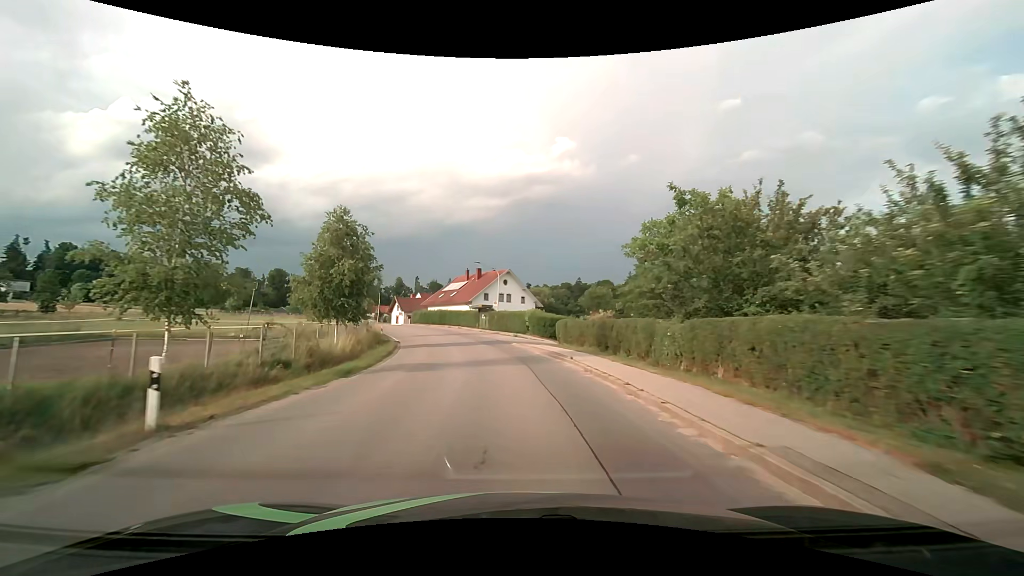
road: tertiary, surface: asphalt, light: Day
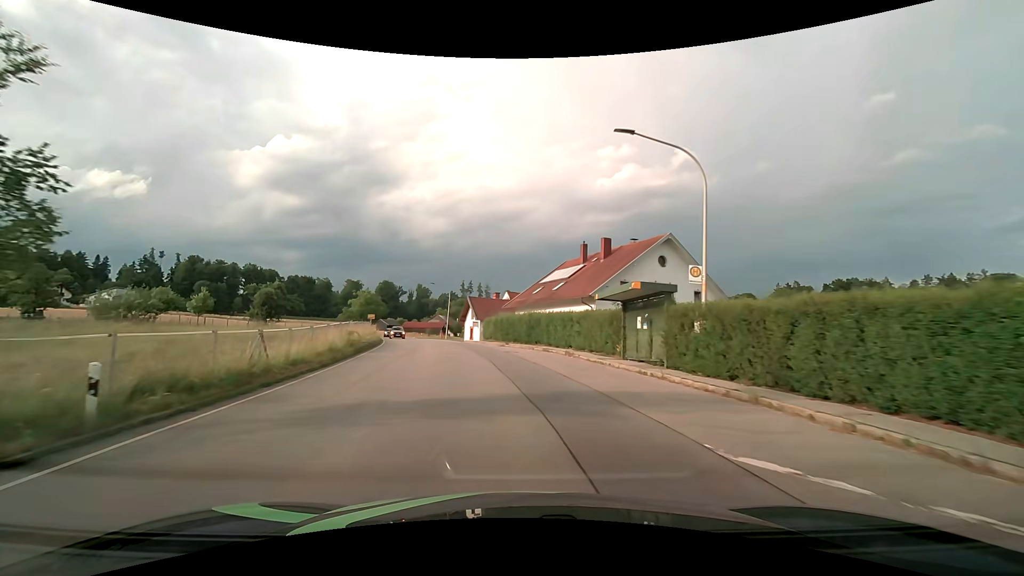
(-3.7, +38.3) m; -13°
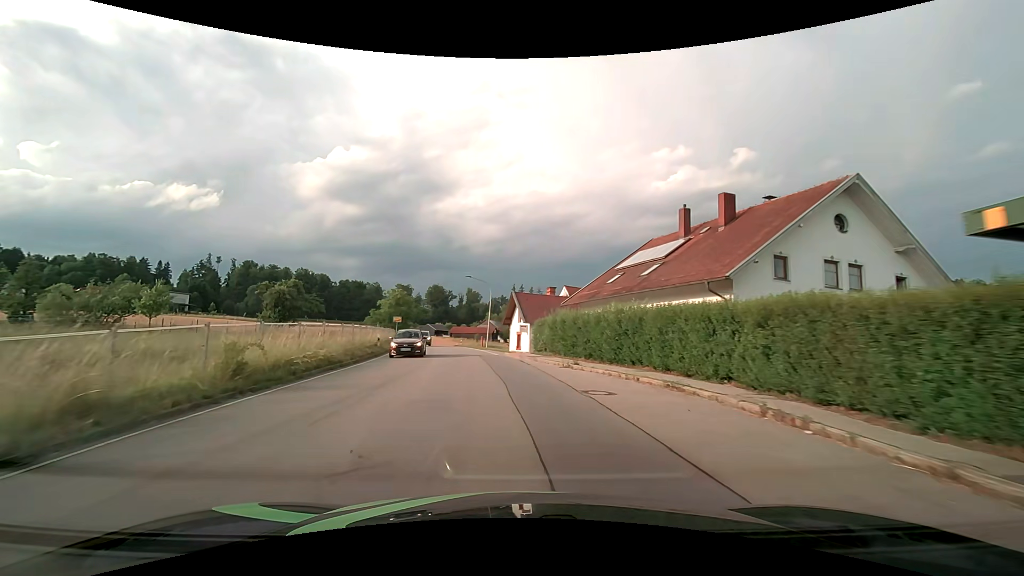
(-0.7, +15.2) m; -6°
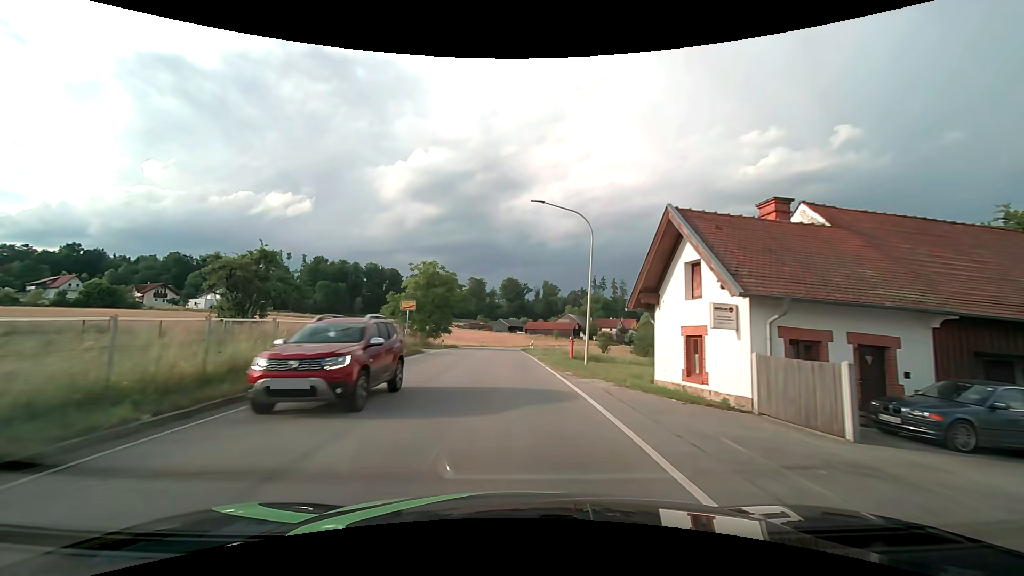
(-2.6, +29.8) m; -9°
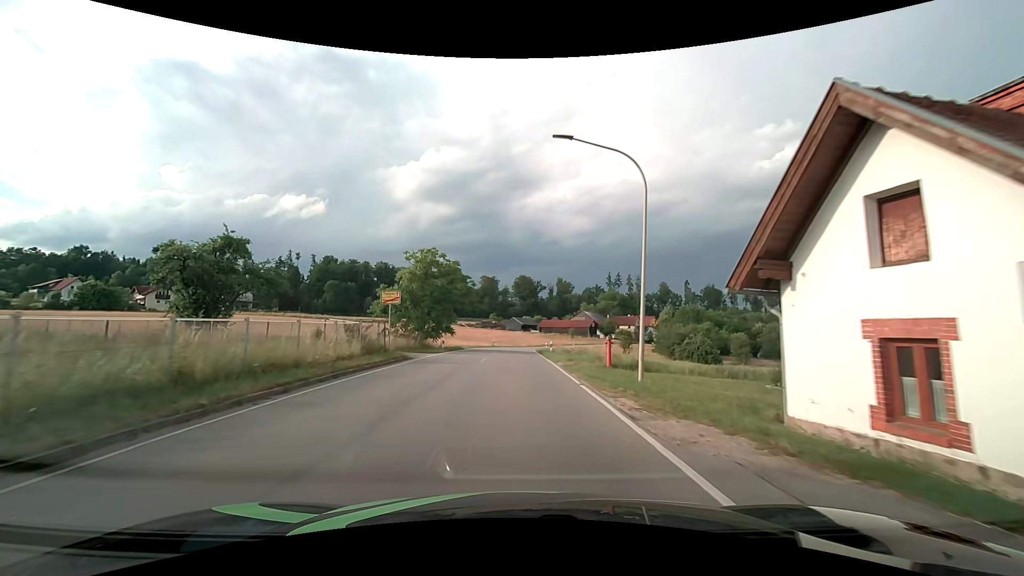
(-0.1, +7.6) m; -1°
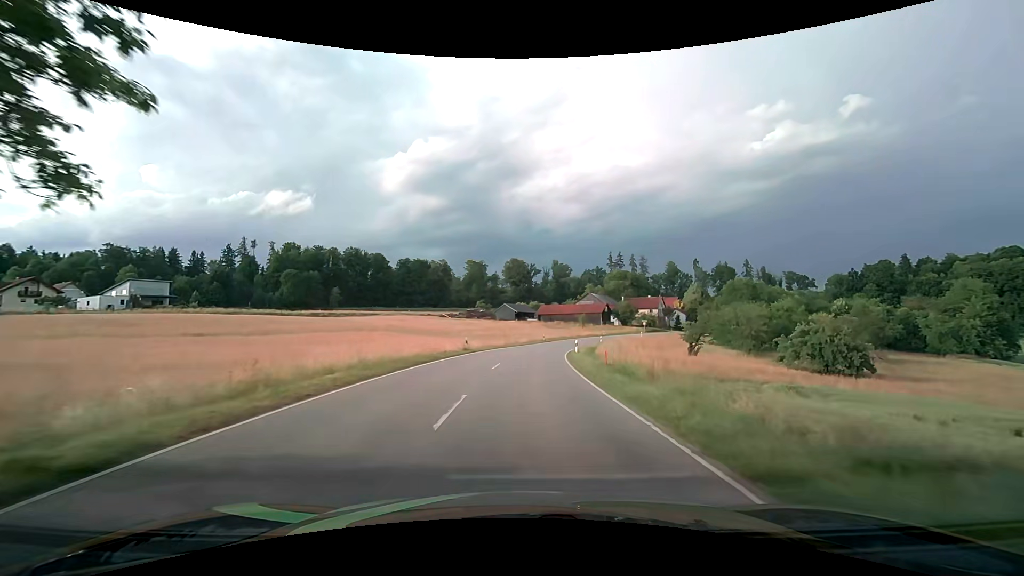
(-0.6, +39.7) m; +1°
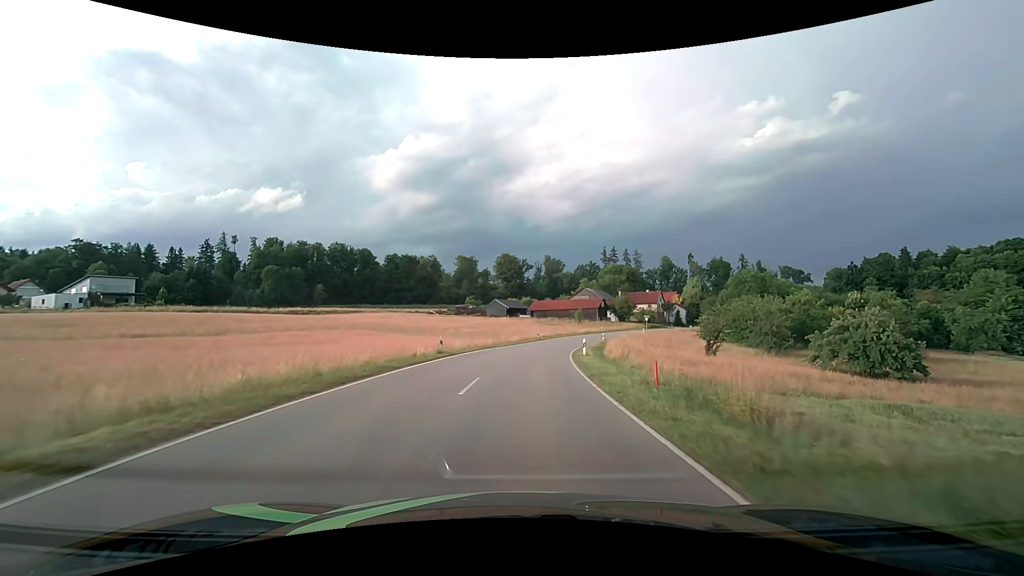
(+0.1, +8.3) m; +1°
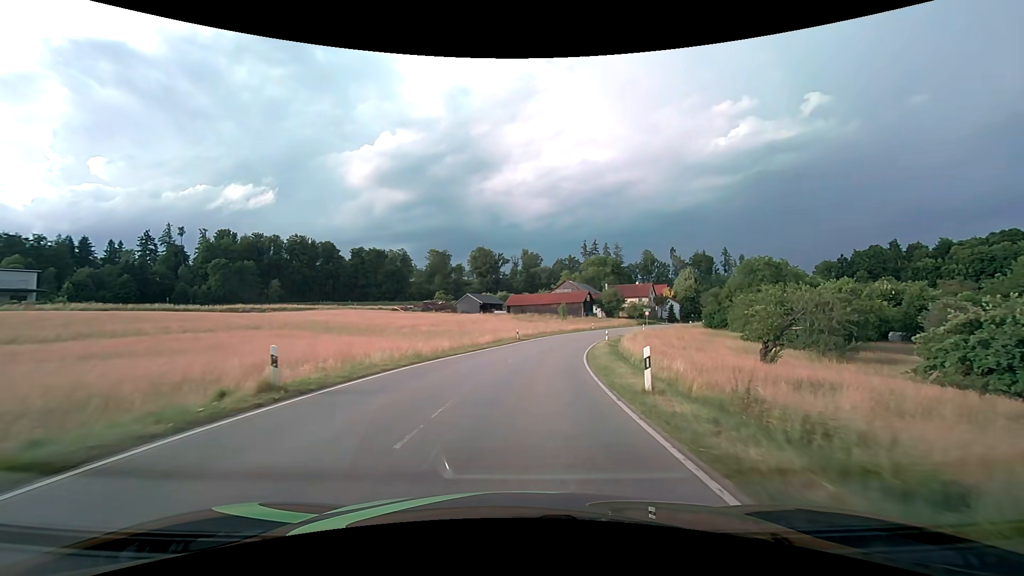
(+0.4, +17.0) m; +3°
(0, +10) (+1, +20) (+2, +30) (+4, +40) (+6, +50) (+8, +59) (+12, +69) (+16, +78) (+20, +87) (+26, +95) m
